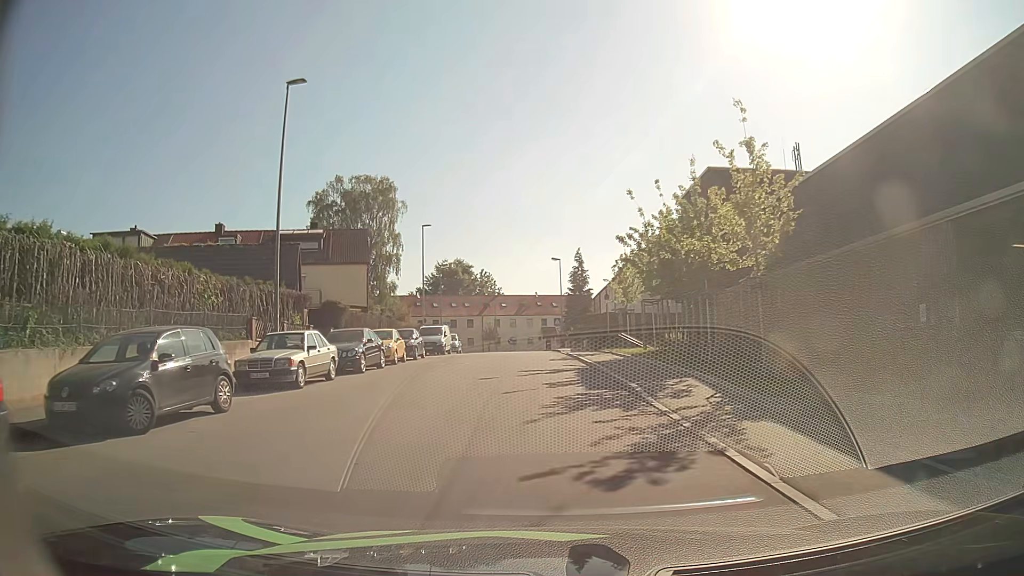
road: residential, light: Day
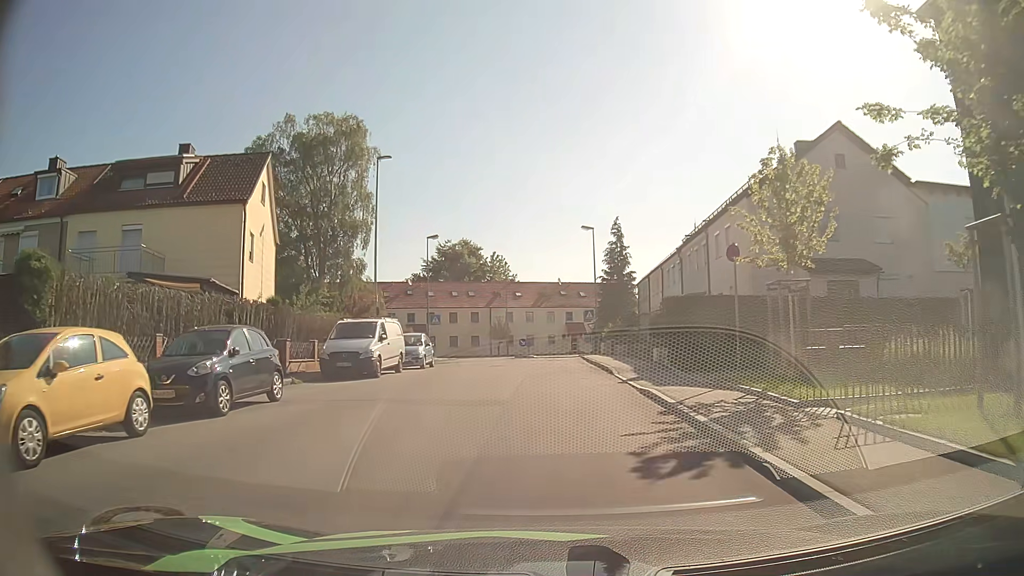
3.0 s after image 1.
(-0.5, +21.6) m; -2°
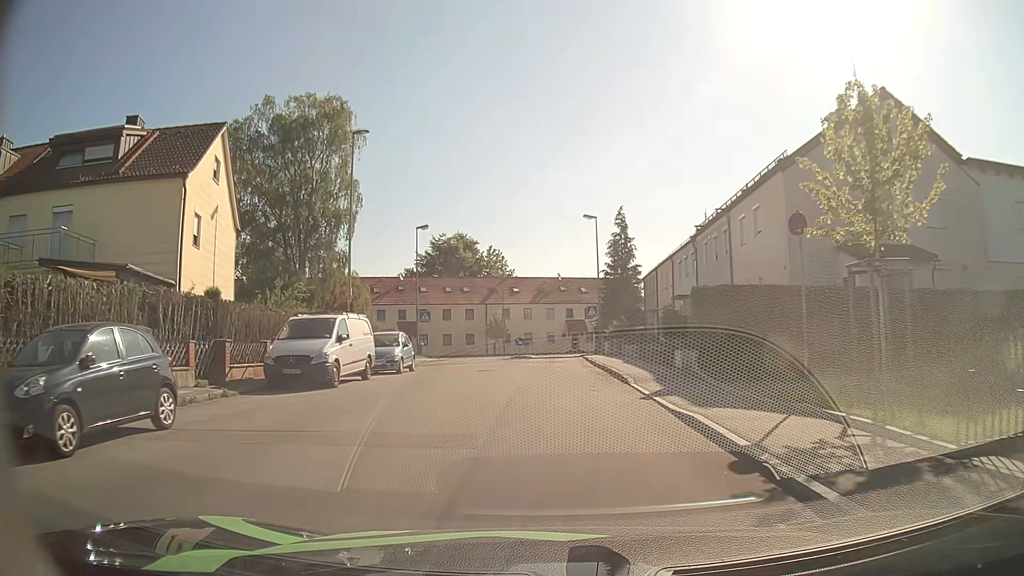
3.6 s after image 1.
(0.0, +4.3) m; 0°
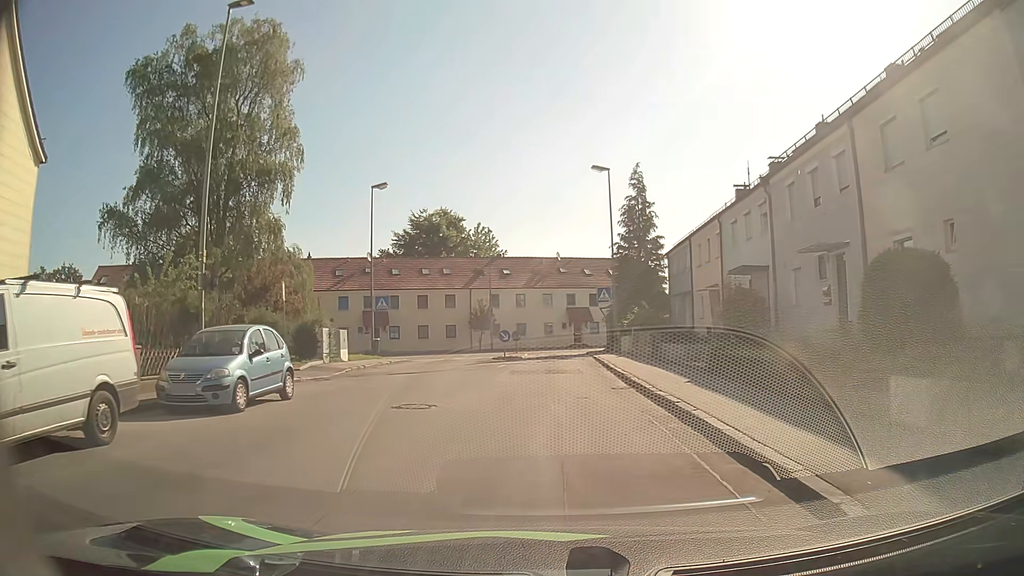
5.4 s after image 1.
(0.0, +12.7) m; +1°
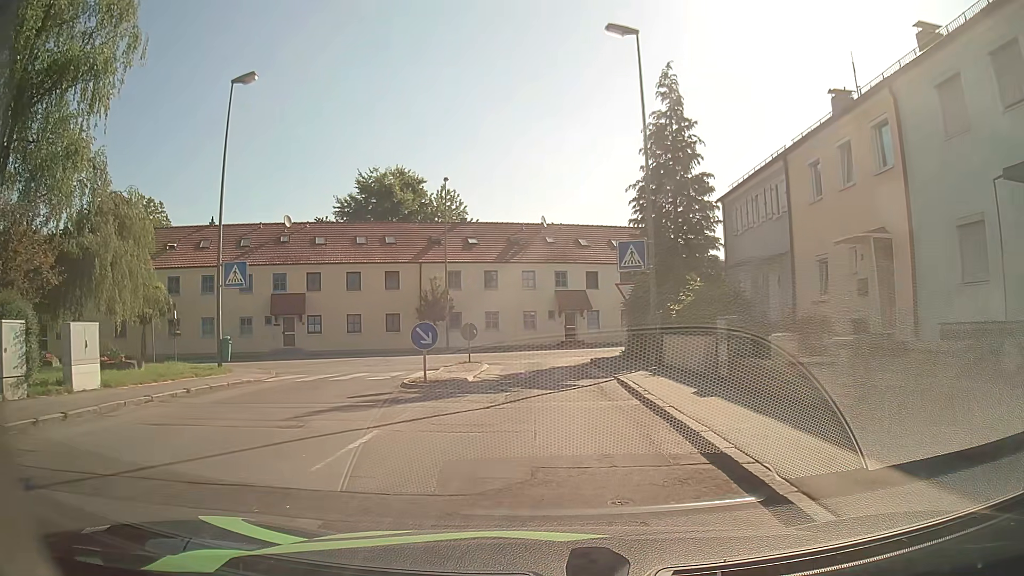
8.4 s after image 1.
(0.0, +17.3) m; 0°
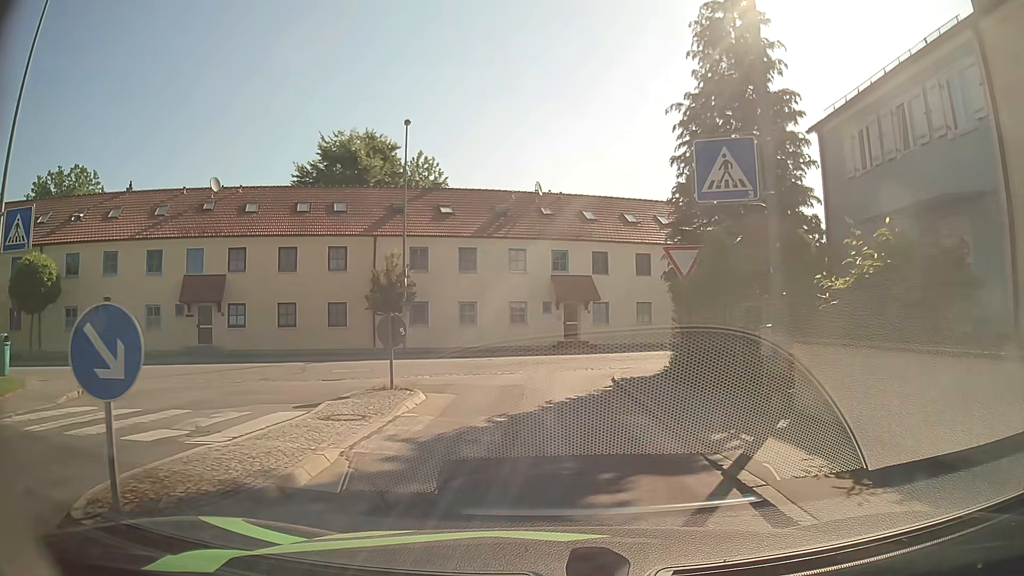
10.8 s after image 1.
(+0.1, +10.6) m; +2°
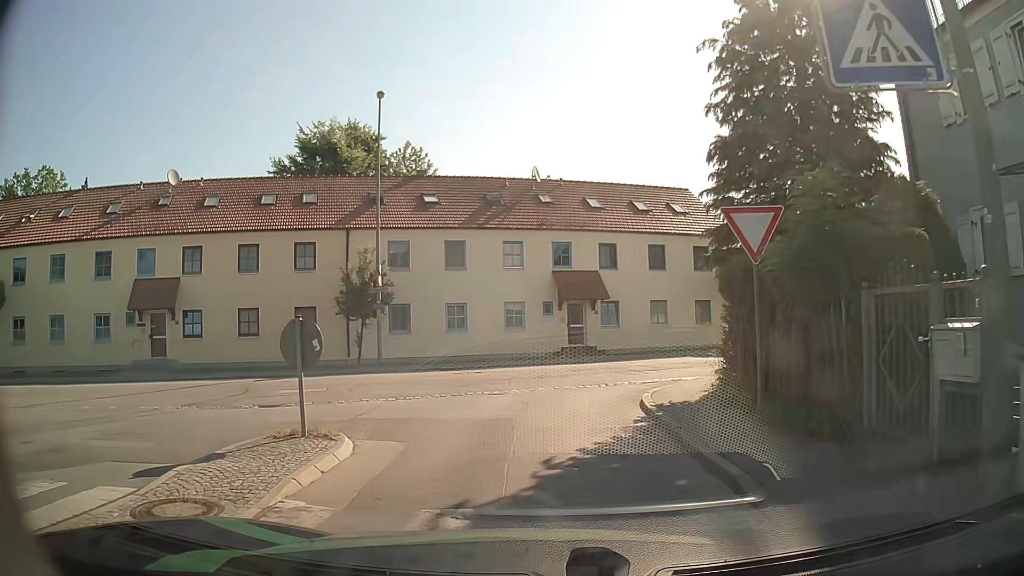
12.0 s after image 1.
(-0.1, +4.5) m; -1°
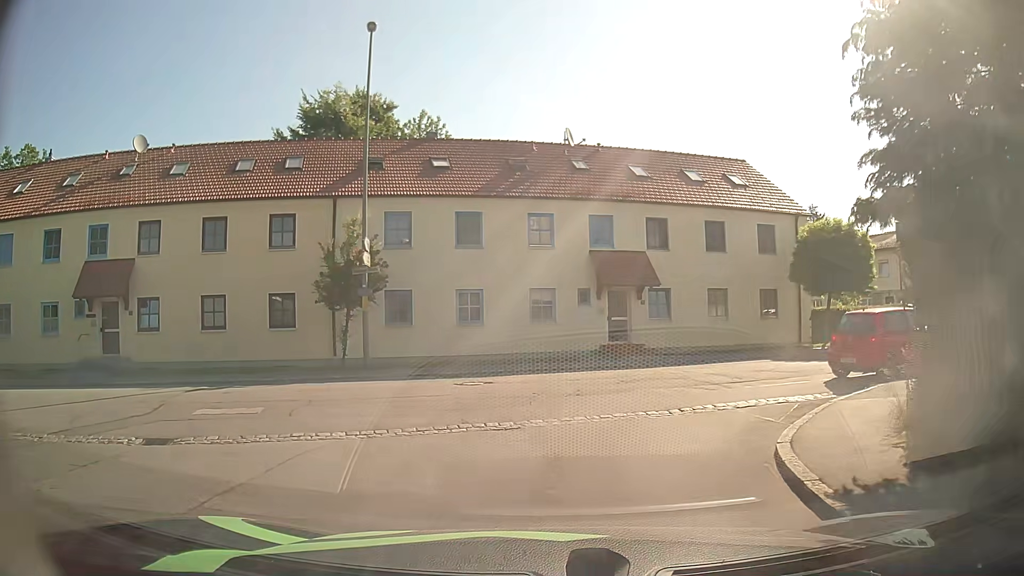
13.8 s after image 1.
(-0.1, +5.7) m; -1°
